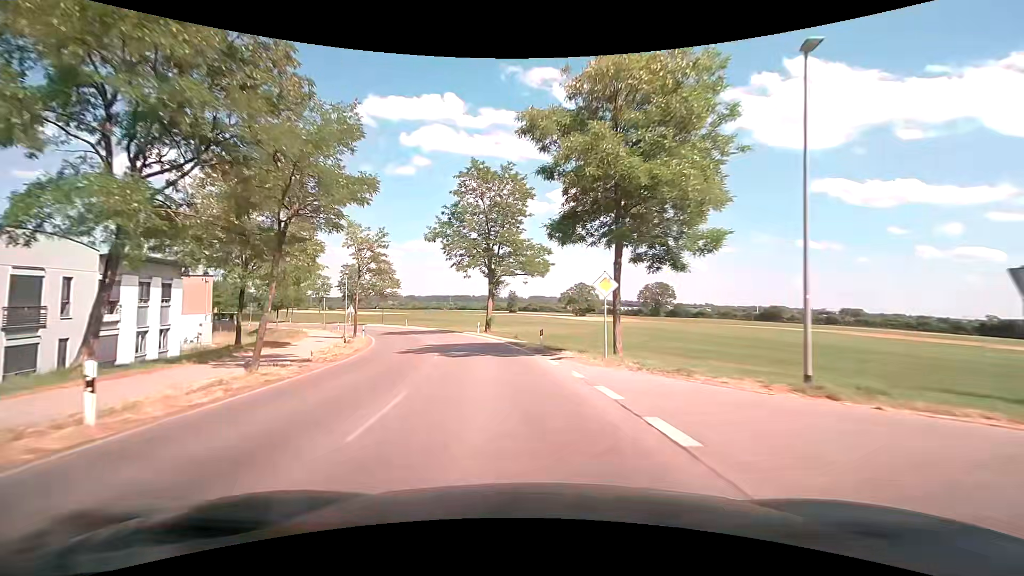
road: tertiary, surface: asphalt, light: Day
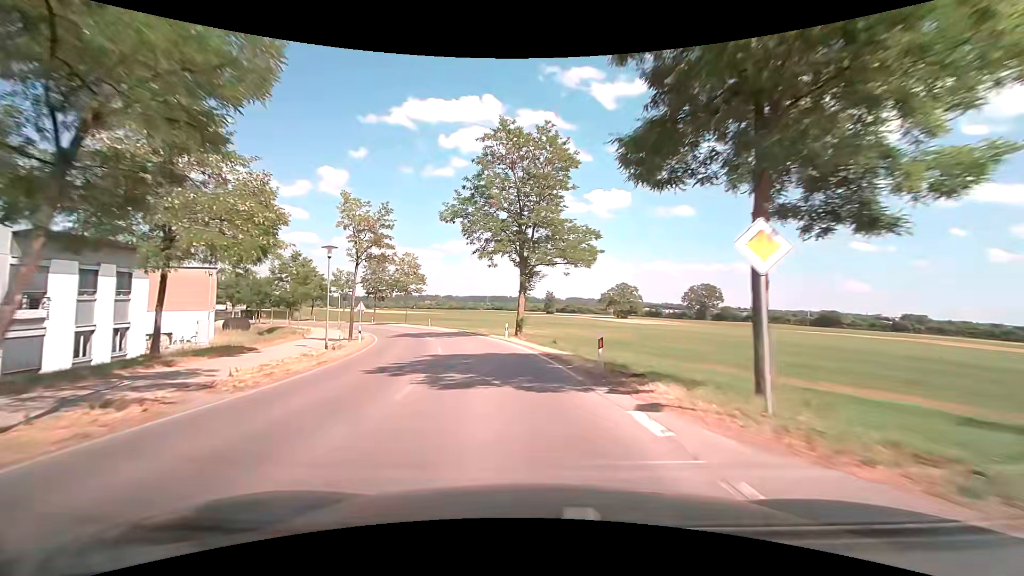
(-0.2, +8.6) m; -4°
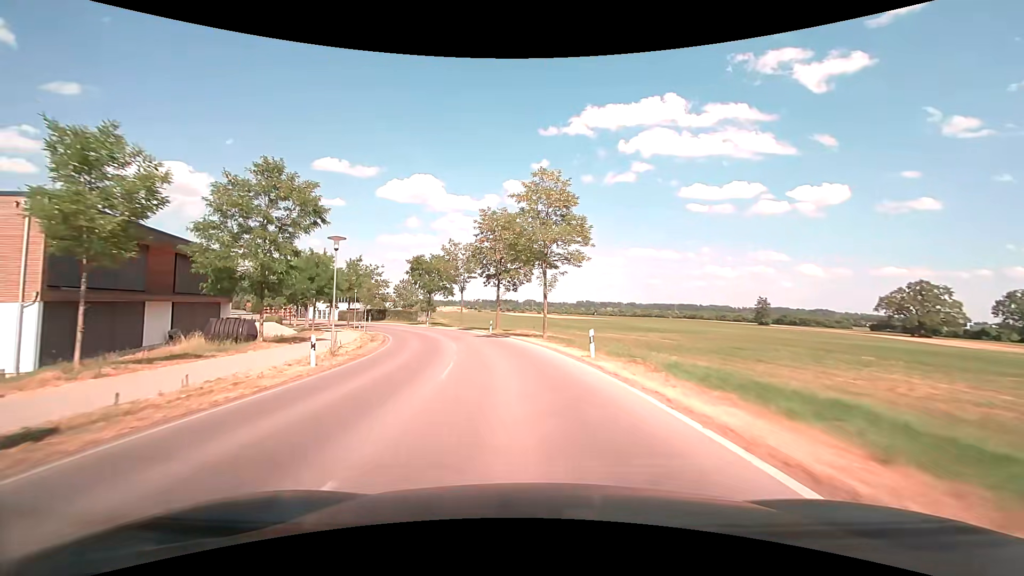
(-7.9, +42.5) m; -20°
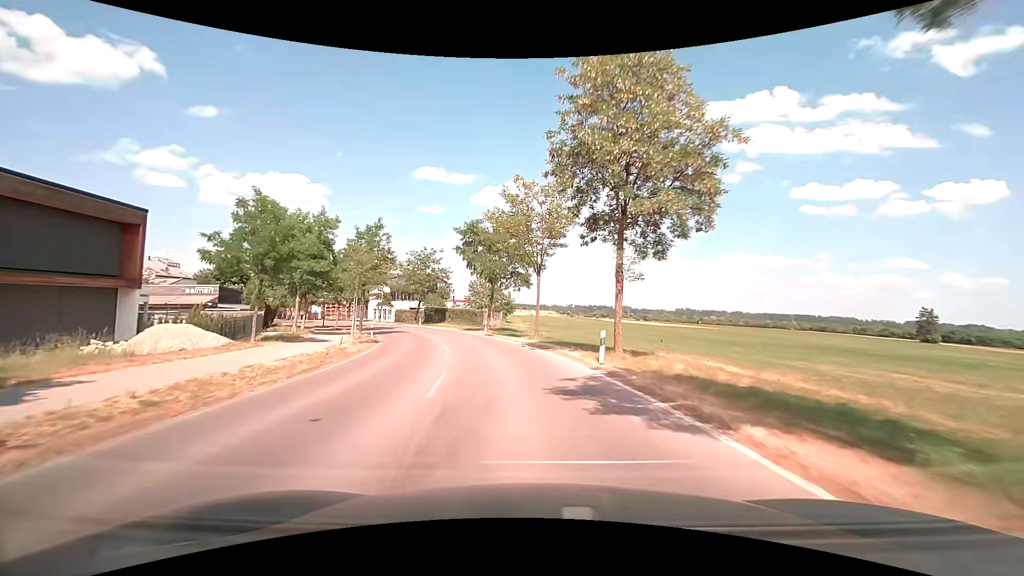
(-2.7, +26.2) m; -11°
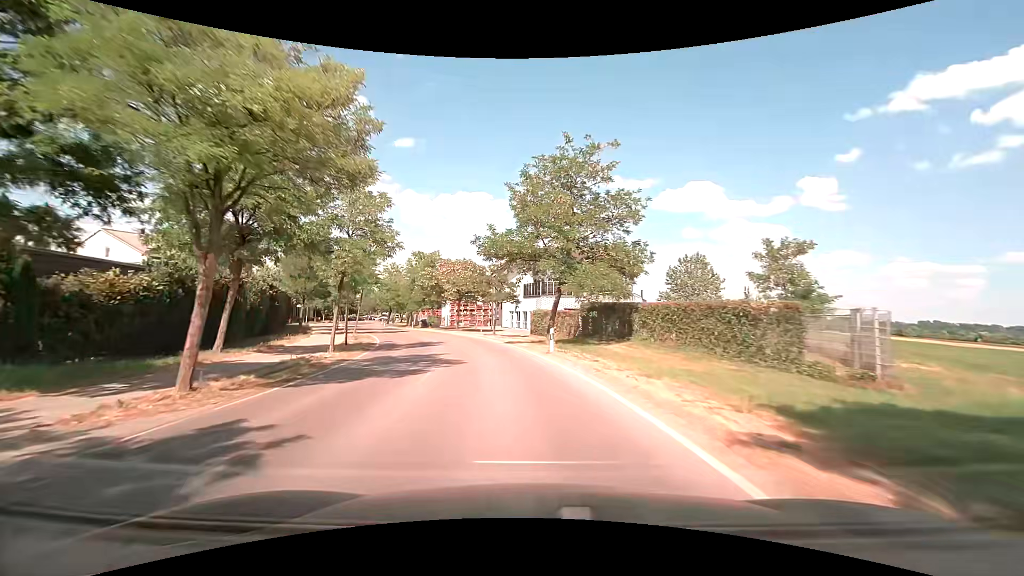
(-7.6, +43.3) m; -20°
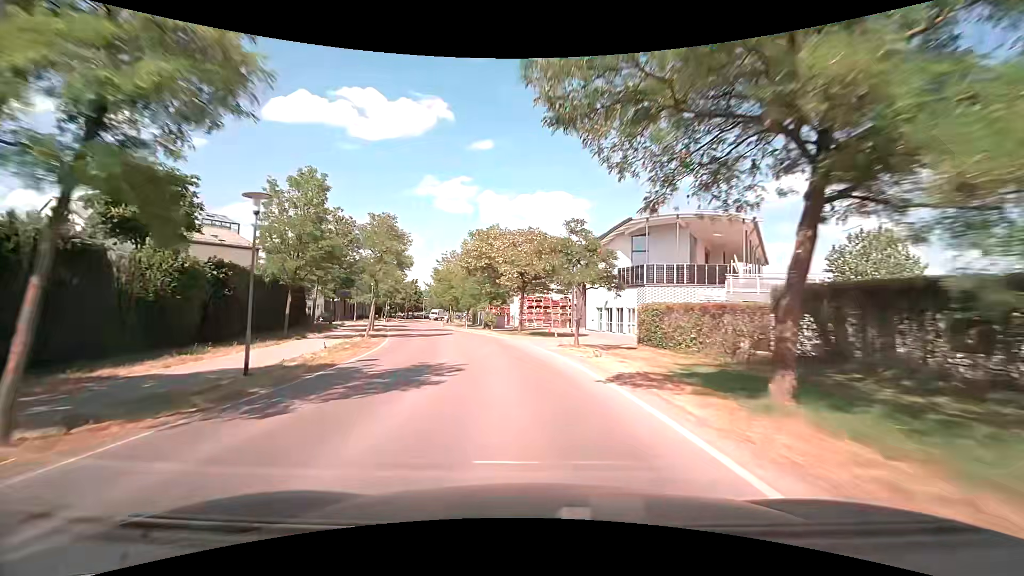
(-1.4, +17.6) m; -9°
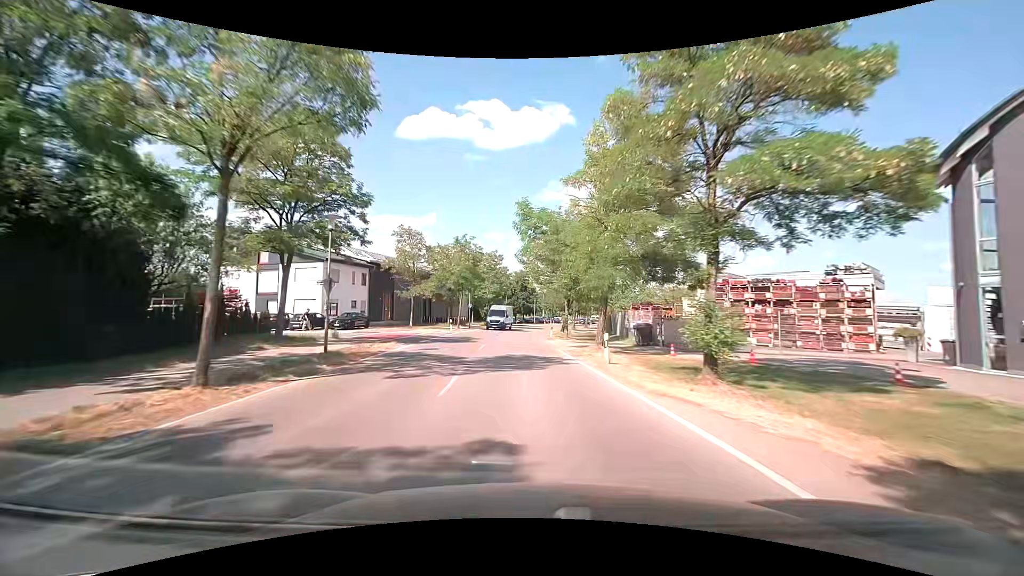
(-5.0, +34.9) m; -15°
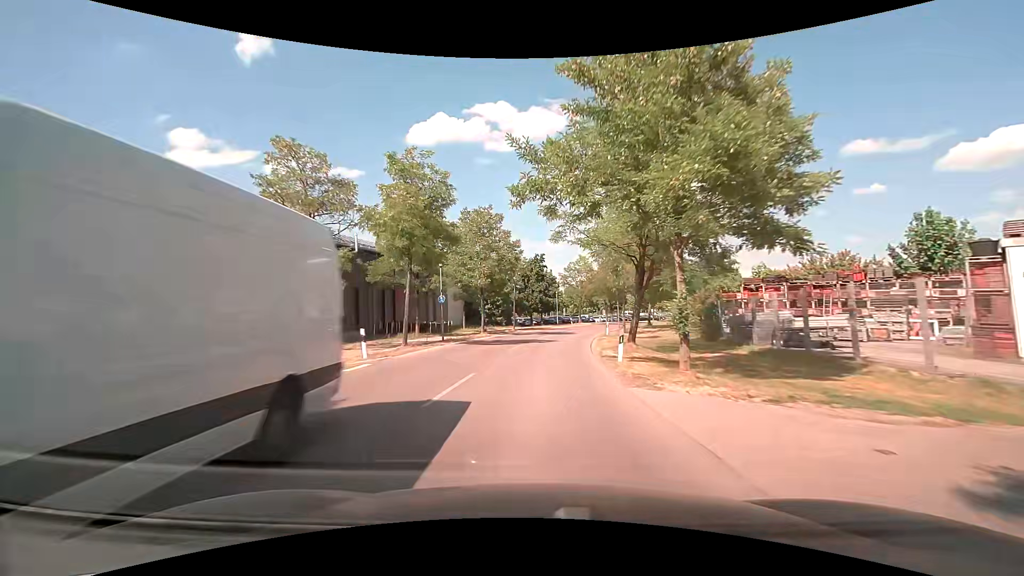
(-0.7, +25.7) m; -2°
(0, +10) (0, +20) (+1, +30) (+3, +40) (+5, +50) (+8, +59) (+11, +69) (+15, +78) (+20, +87) (+25, +95) m
